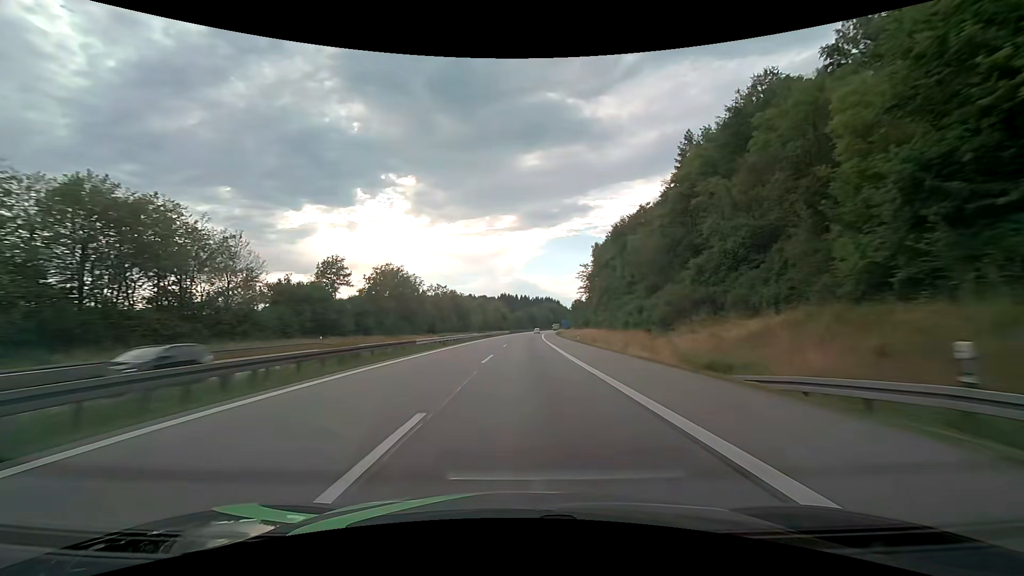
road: motorway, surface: asphalt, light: Day
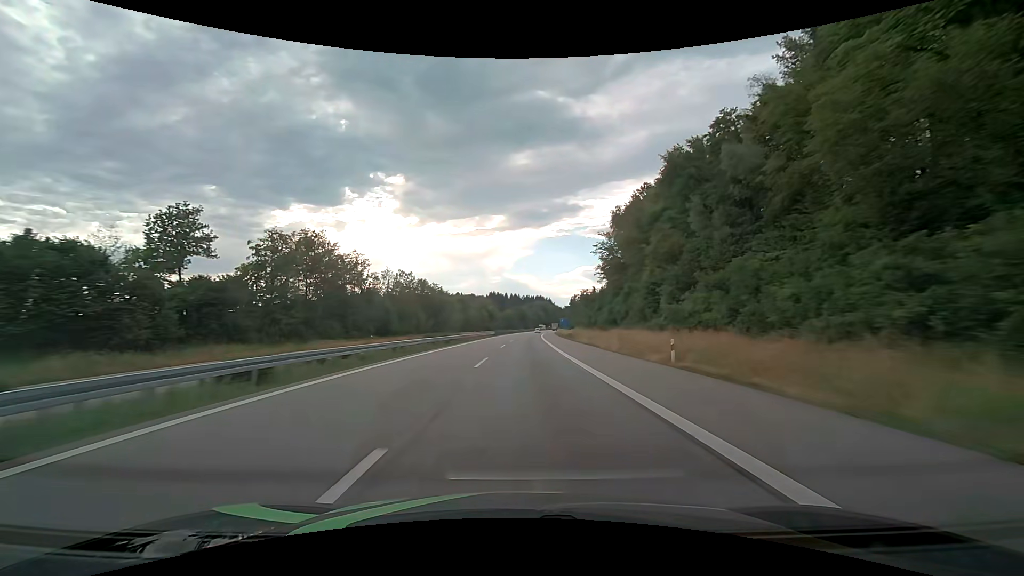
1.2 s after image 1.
(+0.4, +38.5) m; +1°
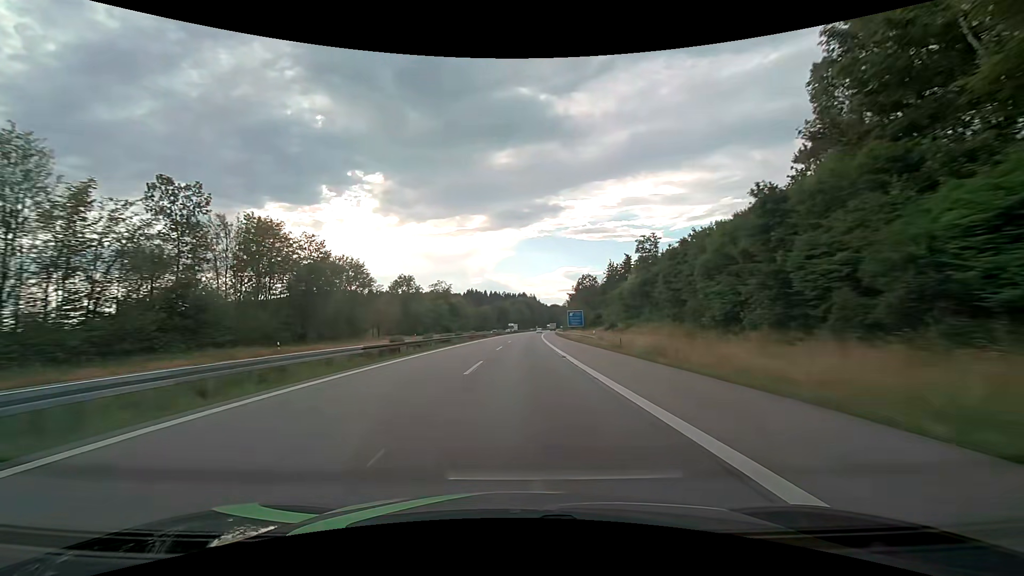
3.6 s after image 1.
(+1.3, +75.6) m; +2°
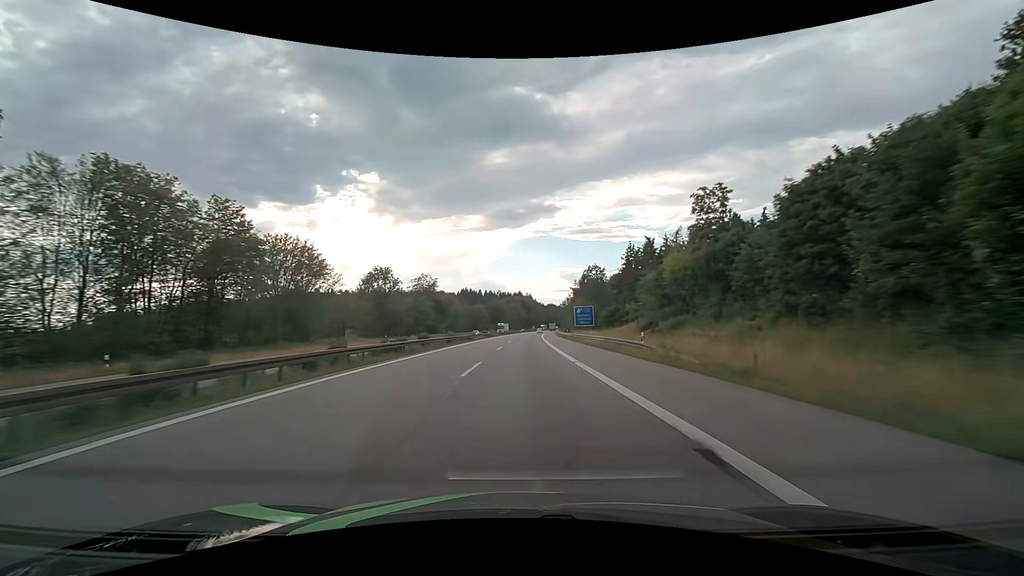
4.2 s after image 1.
(+0.1, +18.6) m; +1°
(0, +10) (0, +20) (0, +30) (0, +40) (+1, +50) (+1, +60) (+1, +70) (+2, +80) (+2, +90) (+2, +100) m
